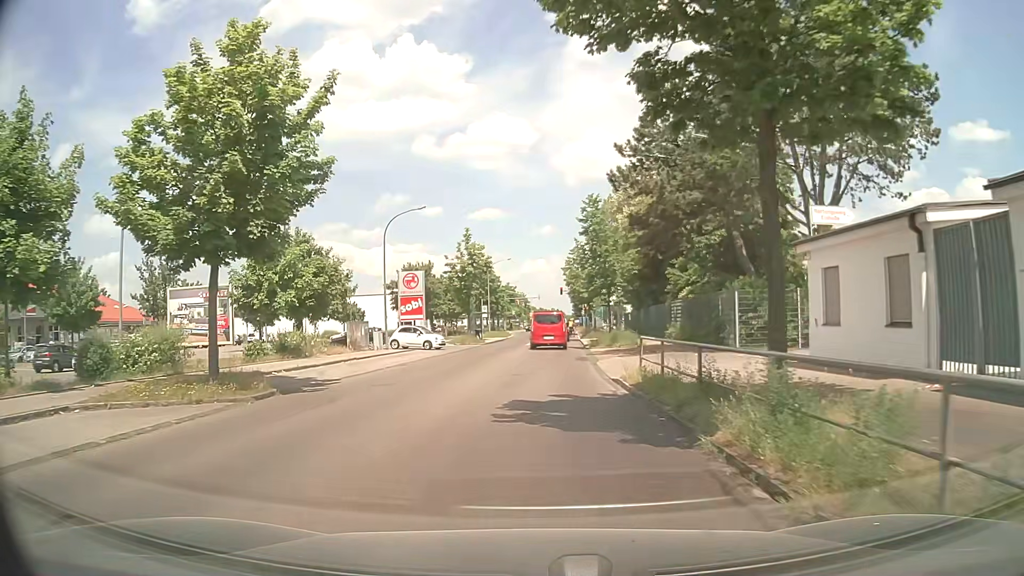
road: tertiary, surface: asphalt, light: Day
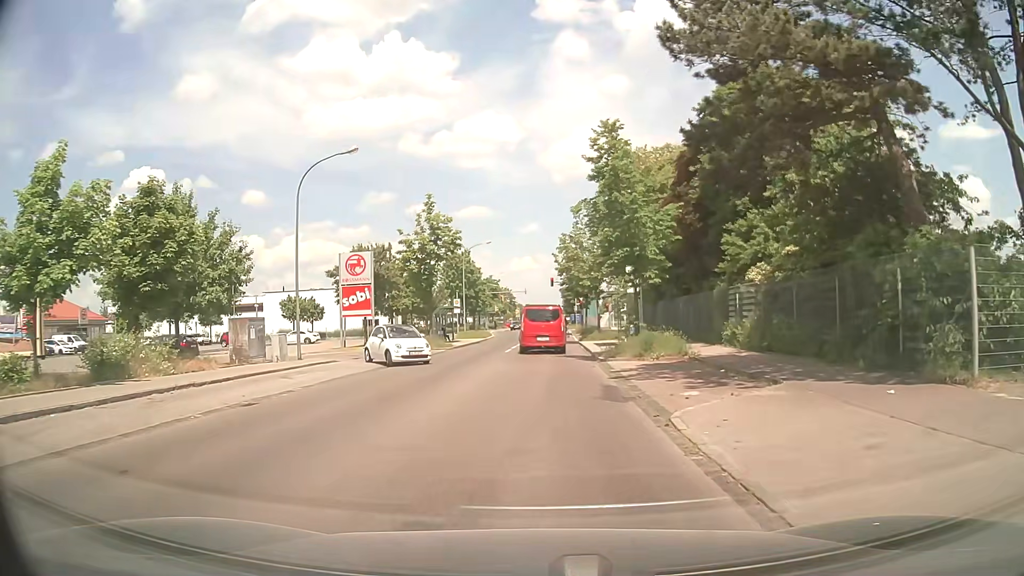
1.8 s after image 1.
(+0.2, +13.6) m; +2°
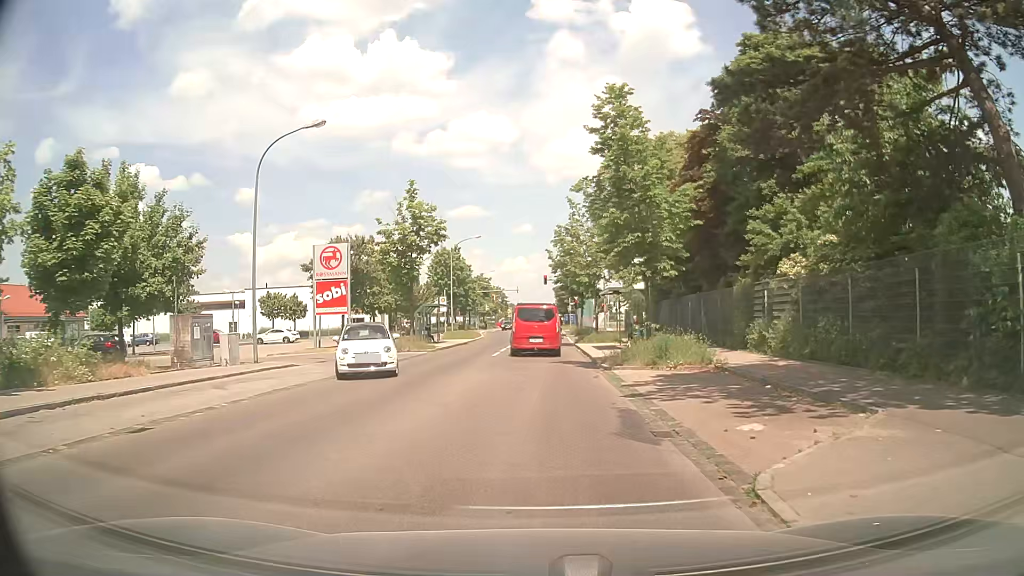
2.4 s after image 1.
(0.0, +3.8) m; 0°
(0, +10) (0, +20) (+1, +30) (+1, +40) (+1, +50) (+2, +60) (+2, +70) (+3, +80) (+3, +90) (+3, +100) m
